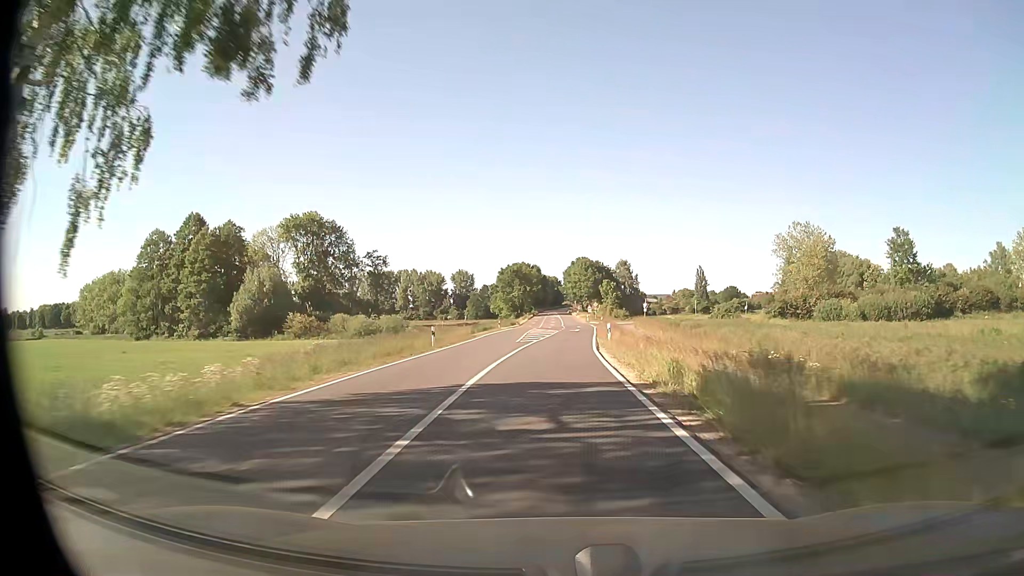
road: secondary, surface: asphalt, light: Day
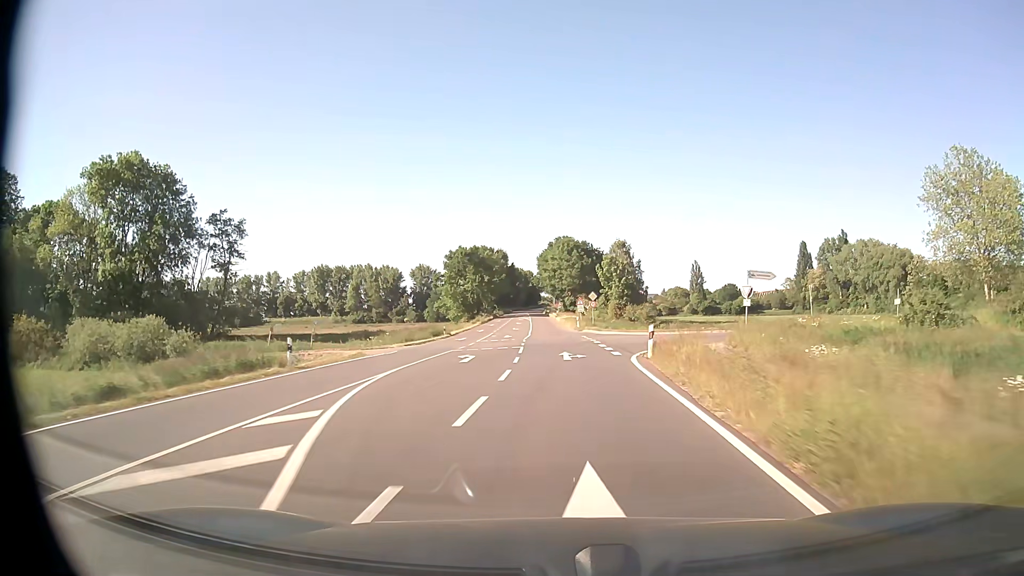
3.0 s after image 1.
(+1.0, +55.8) m; +1°
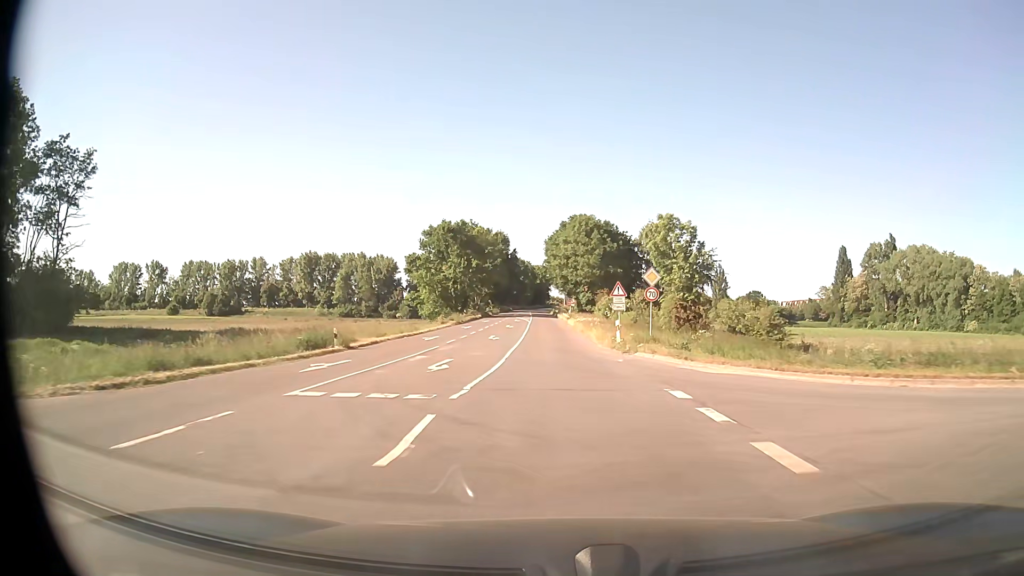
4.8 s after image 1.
(-0.3, +33.7) m; -1°
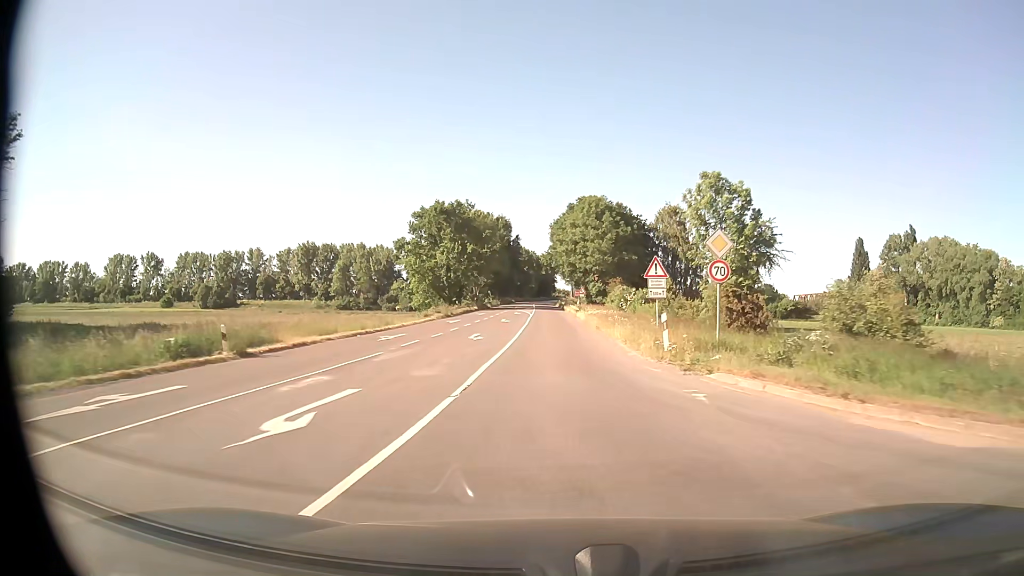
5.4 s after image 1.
(0.0, +11.3) m; 0°
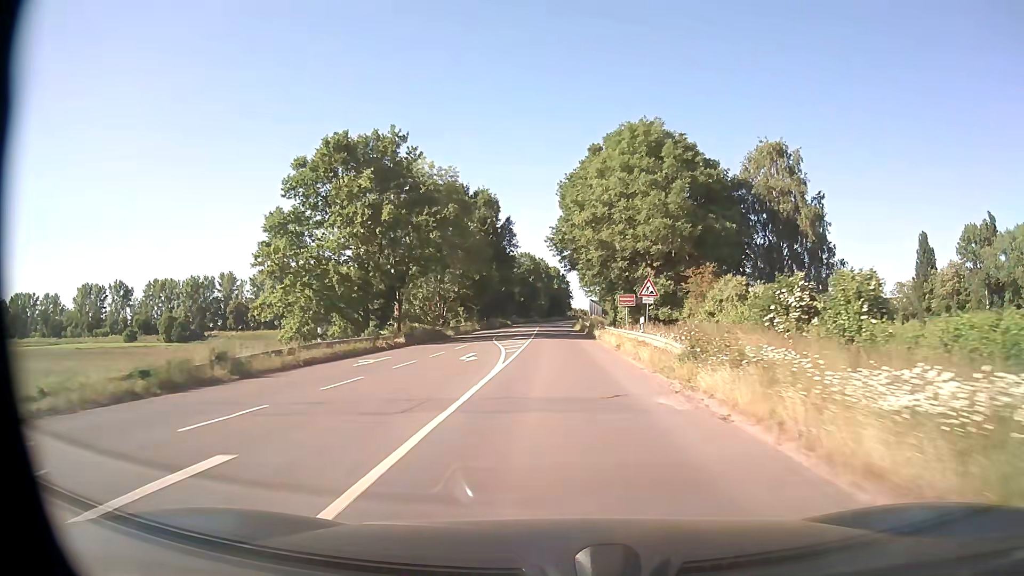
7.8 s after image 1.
(-0.2, +44.9) m; -1°
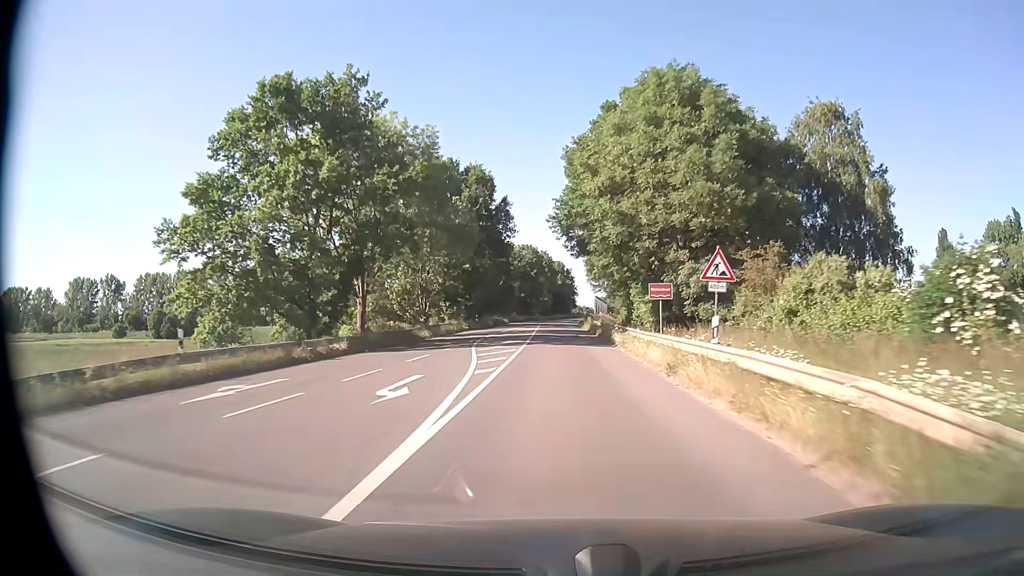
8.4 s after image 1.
(0.0, +11.1) m; 0°
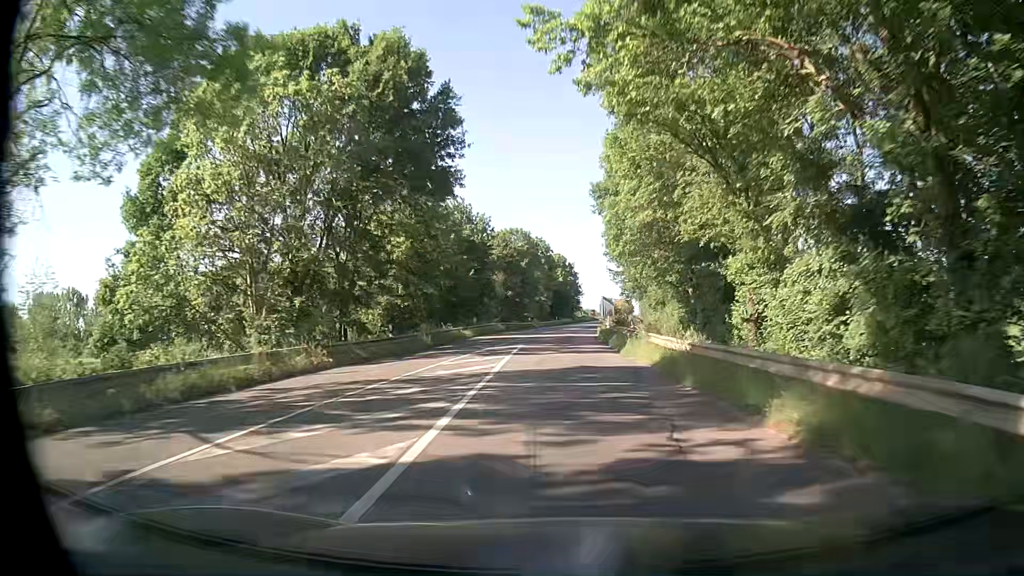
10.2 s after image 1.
(-0.1, +33.5) m; 0°
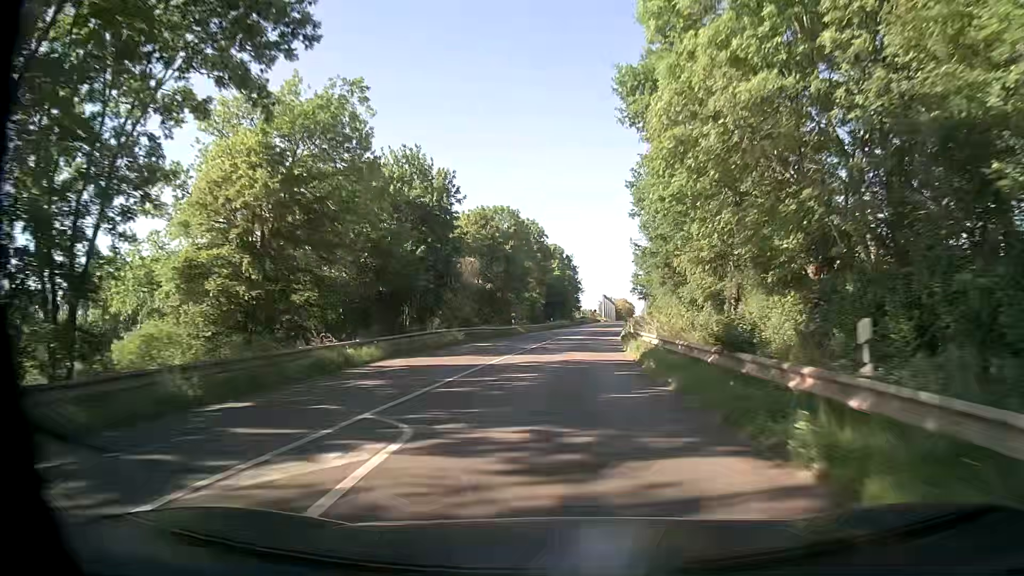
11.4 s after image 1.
(-0.1, +22.3) m; 0°
(0, +10) (0, +20) (+1, +30) (+1, +40) (+2, +50) (+3, +60) (+4, +70) (+6, +80) (+7, +90) (+8, +100) m
